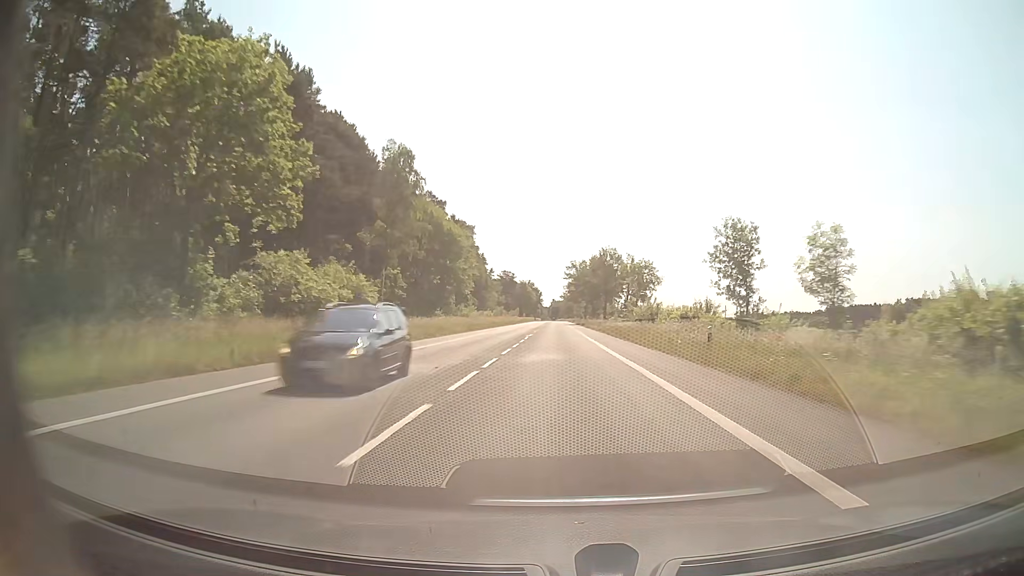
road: secondary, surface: asphalt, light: Day
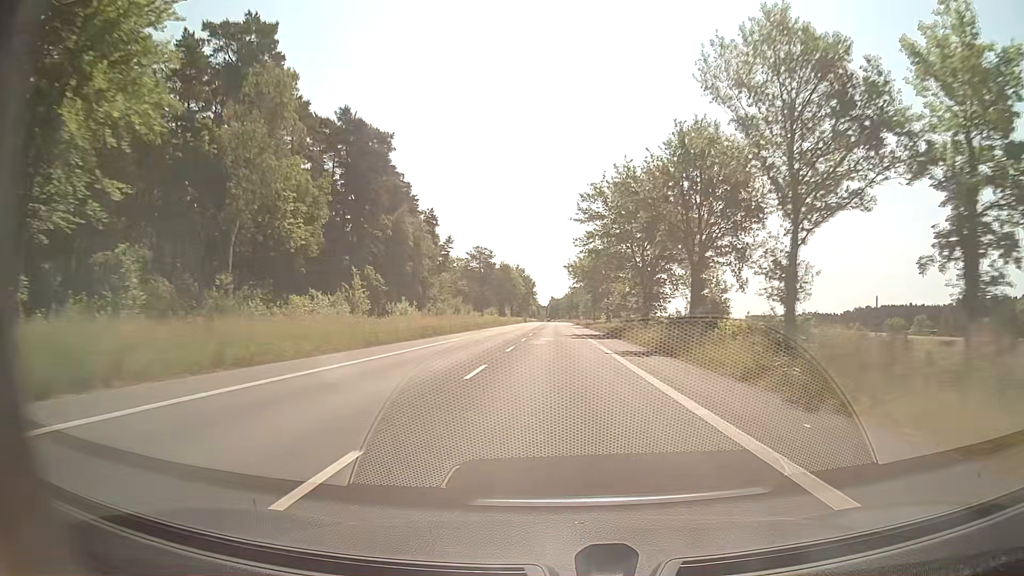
(-0.1, +78.5) m; 0°
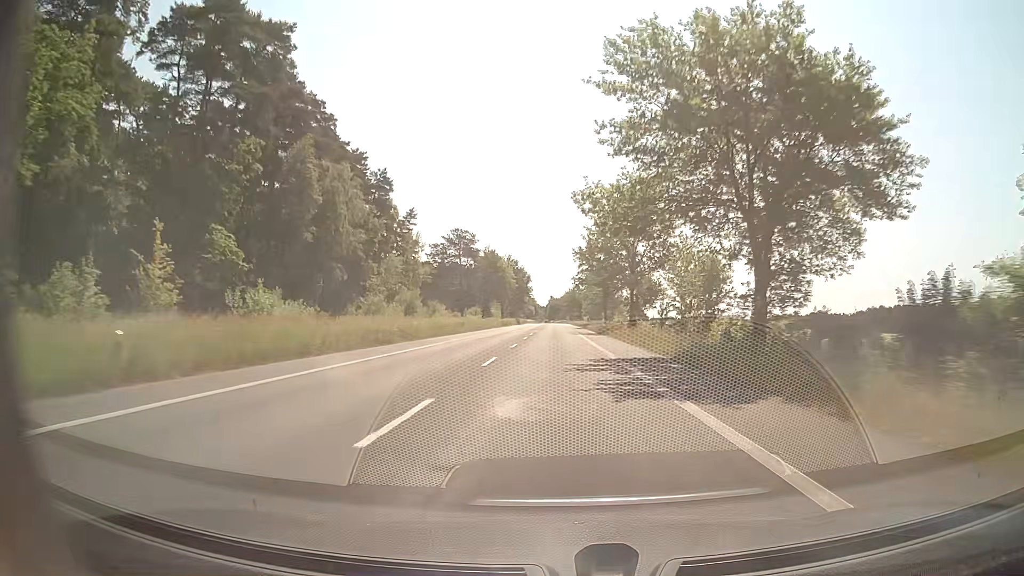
(0.0, +31.5) m; 0°
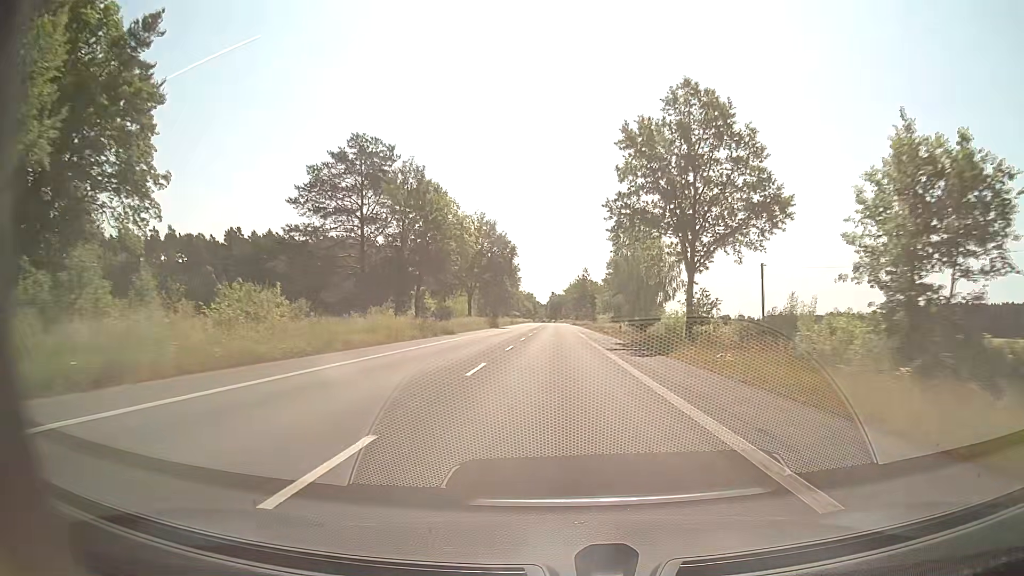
(-0.1, +63.2) m; 0°
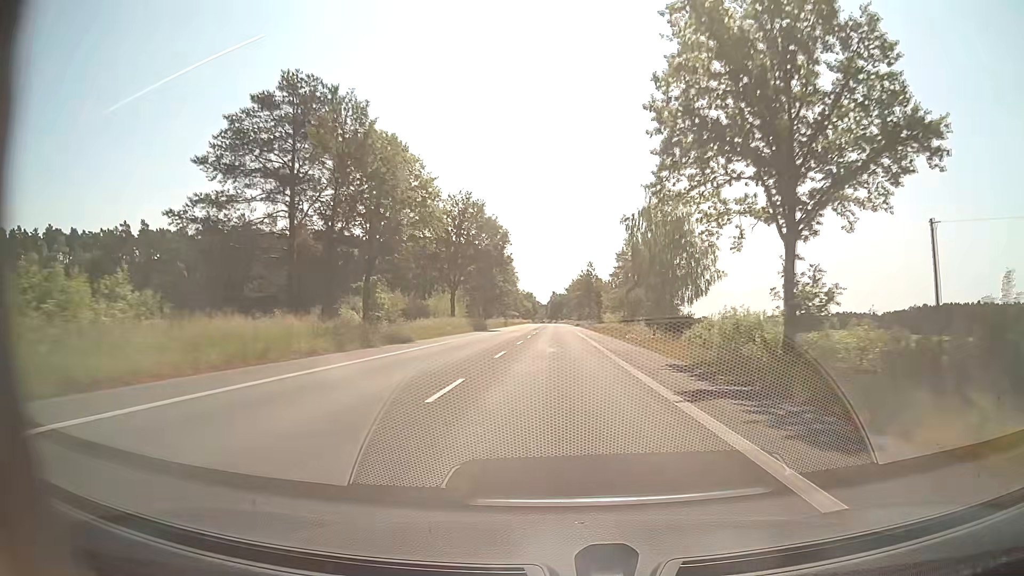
(0.0, +15.8) m; 0°
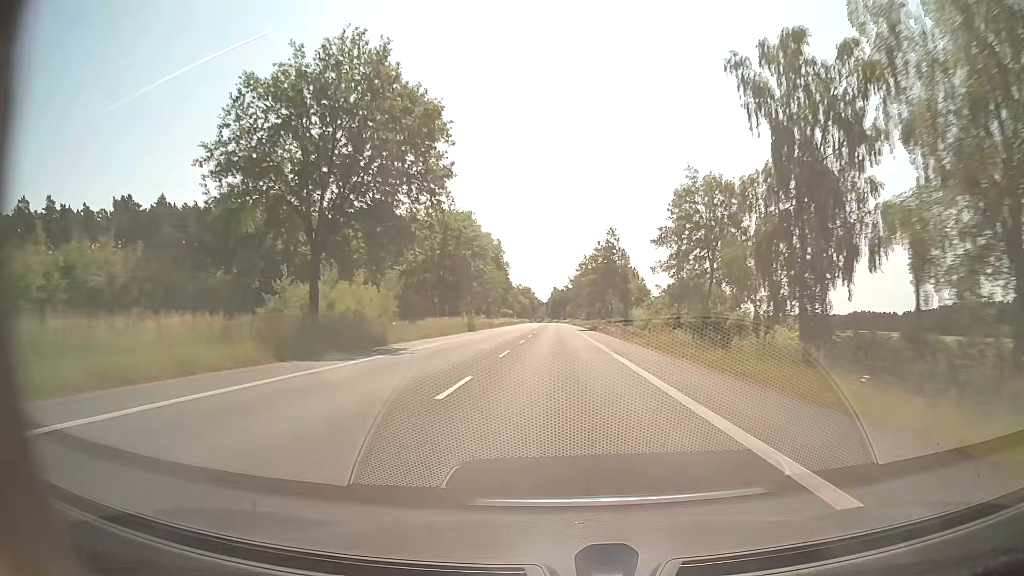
(+0.1, +47.4) m; 0°
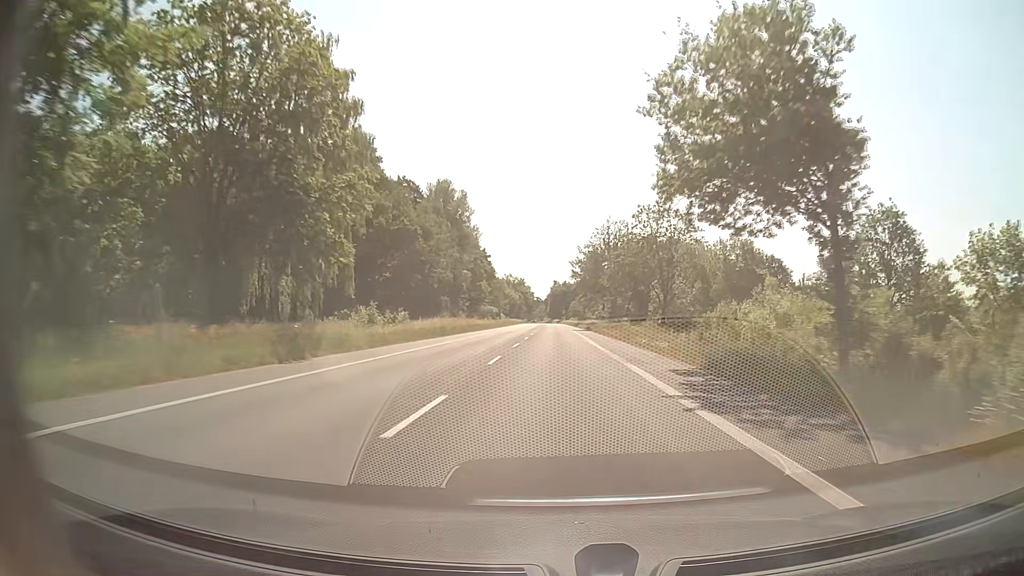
(0.0, +63.3) m; 0°
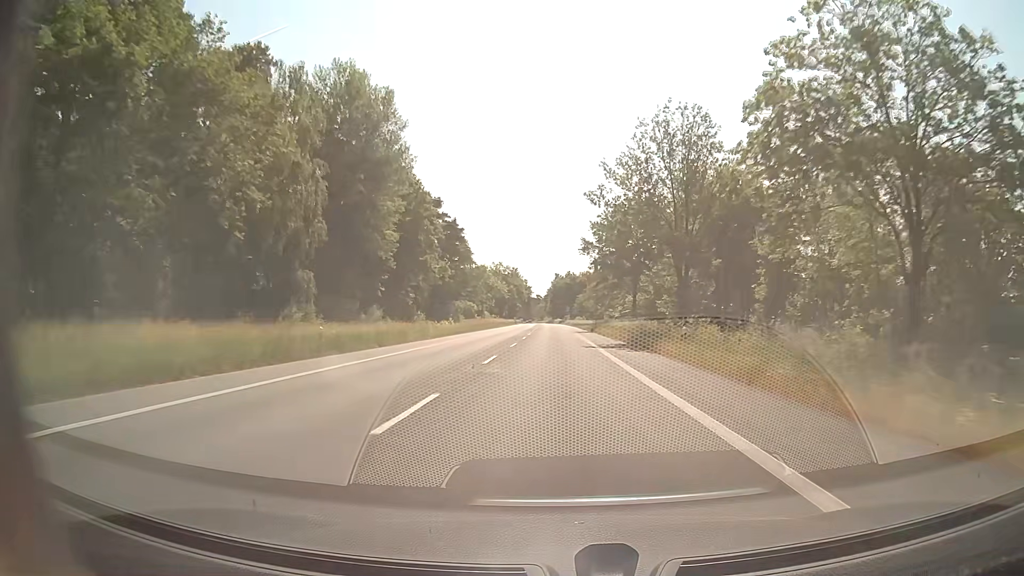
(+0.1, +47.6) m; 0°
(0, +10) (0, +20) (0, +30) (0, +40) (-1, +50) (-1, +60) (-1, +70) (-1, +80) (-1, +90) (-1, +100) m
